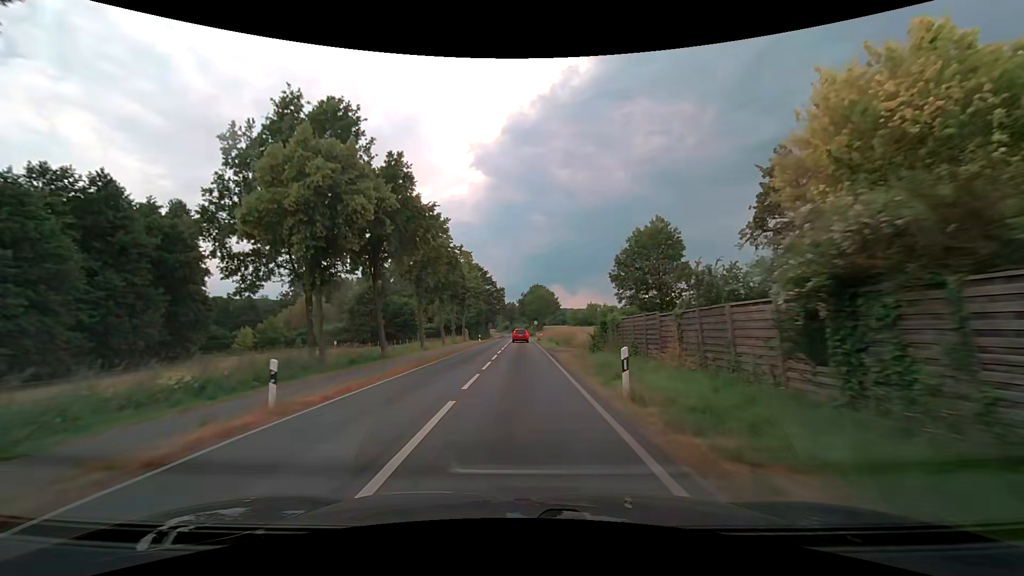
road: secondary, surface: asphalt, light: Day
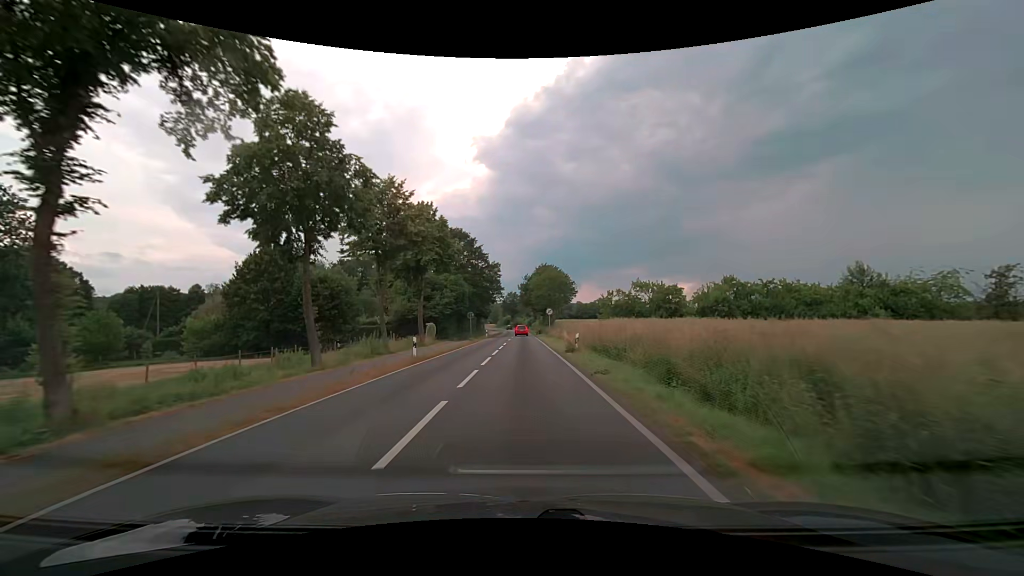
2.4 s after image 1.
(-0.3, +36.7) m; -1°
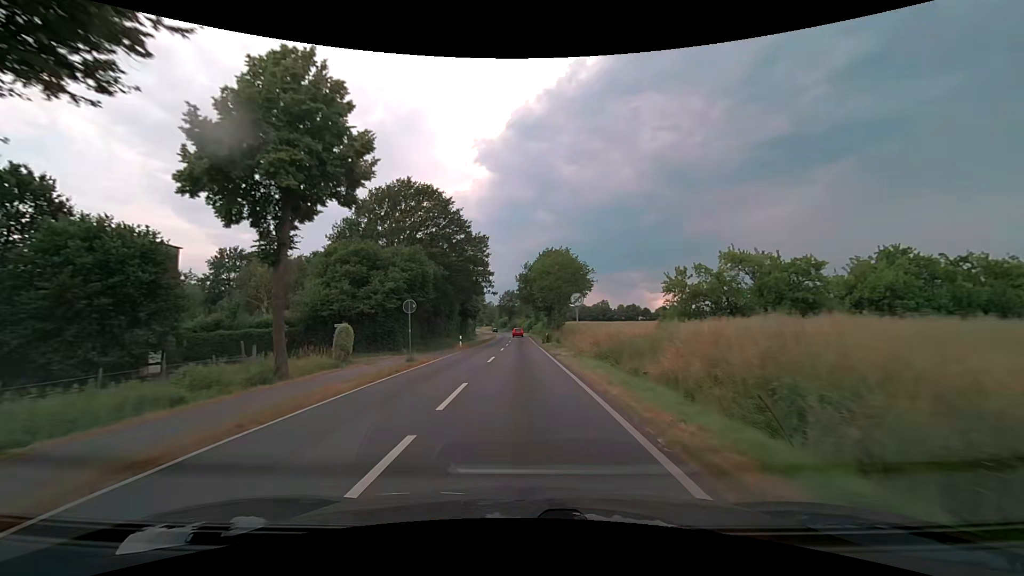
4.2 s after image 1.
(0.0, +26.7) m; 0°
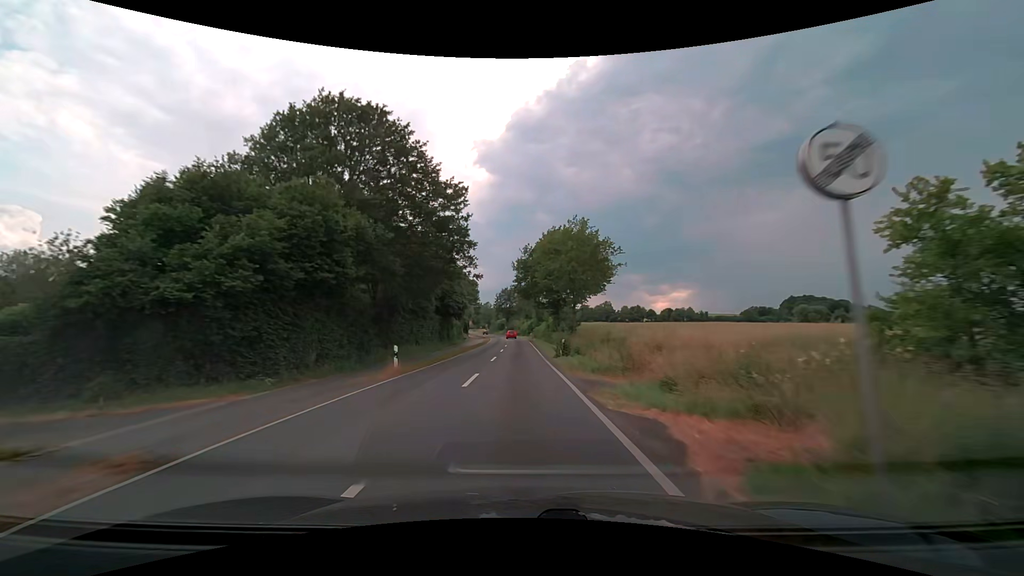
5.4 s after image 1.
(0.0, +20.4) m; 0°
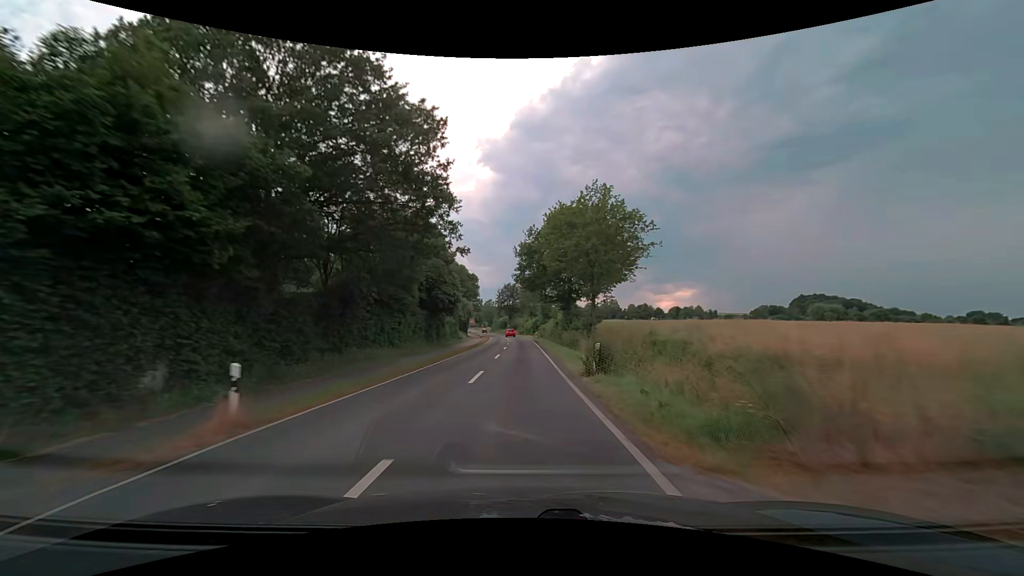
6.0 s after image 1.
(-0.1, +11.5) m; 0°
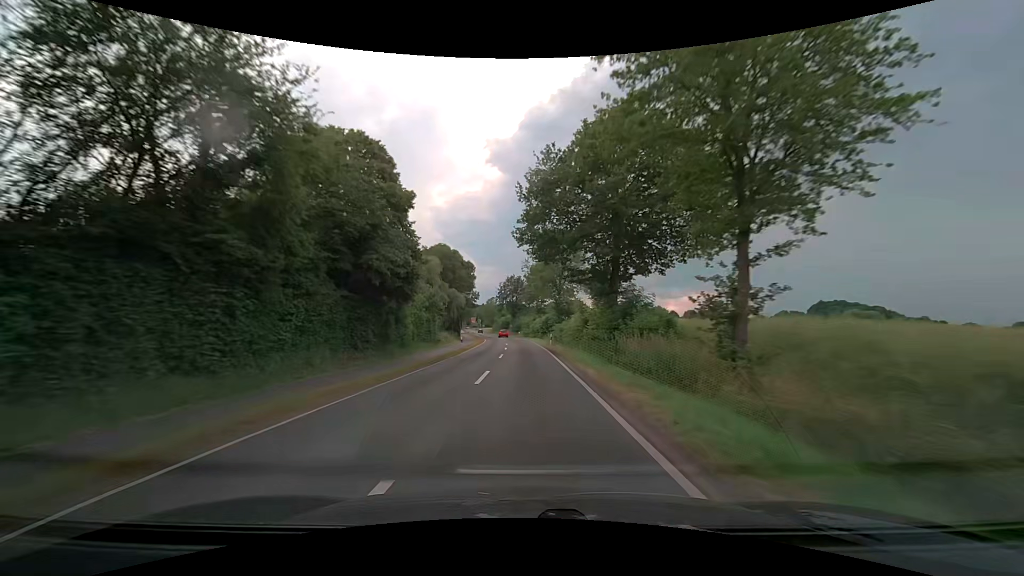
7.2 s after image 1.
(-0.2, +25.3) m; -1°
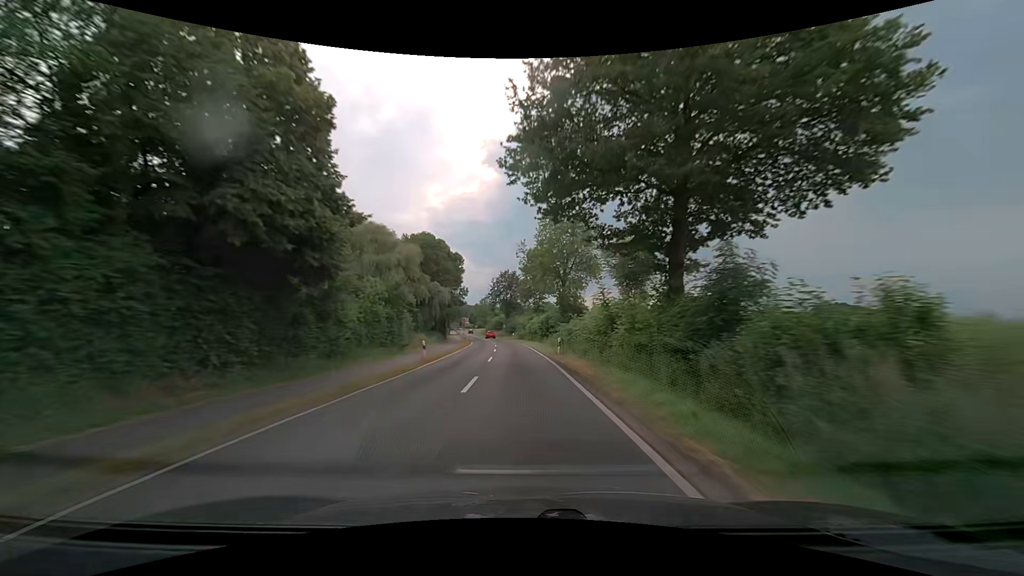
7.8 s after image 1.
(+0.1, +13.7) m; 0°
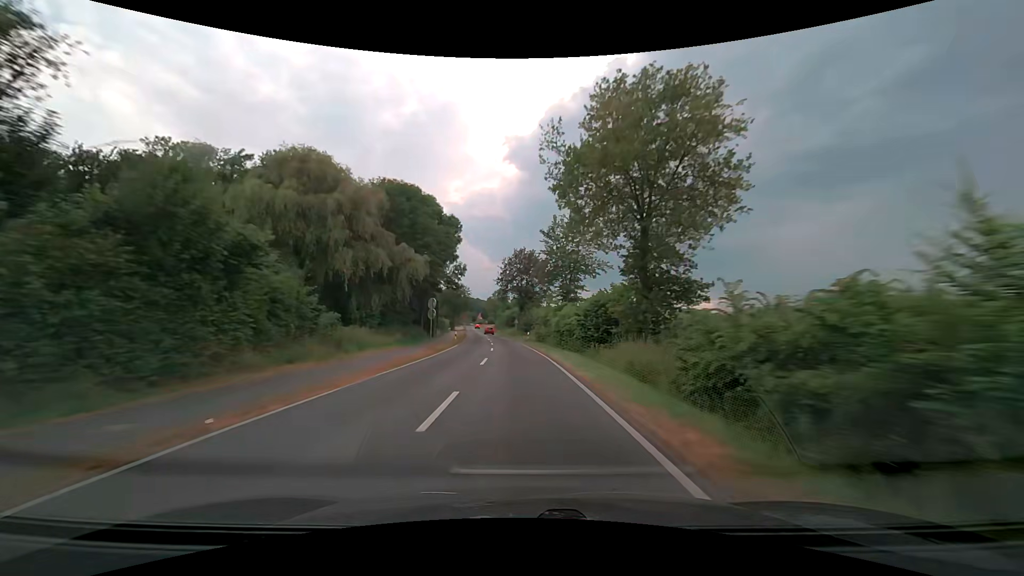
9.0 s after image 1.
(-0.3, +29.0) m; -1°
(0, +10) (0, +20) (-1, +30) (-1, +40) (-2, +50) (-3, +60) (-4, +70) (-5, +80) (-6, +90) (-7, +100) m
